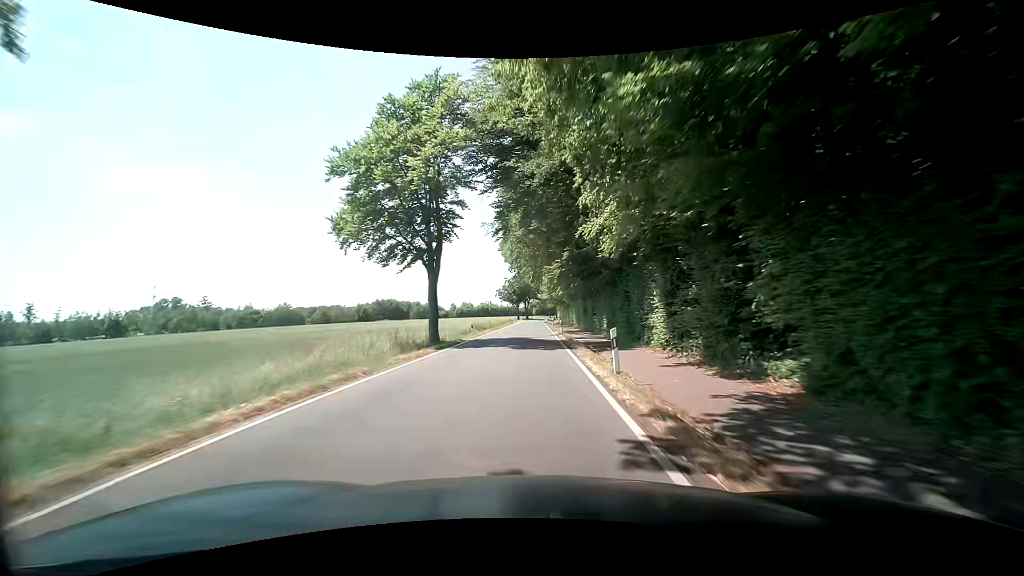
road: secondary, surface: asphalt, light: Day
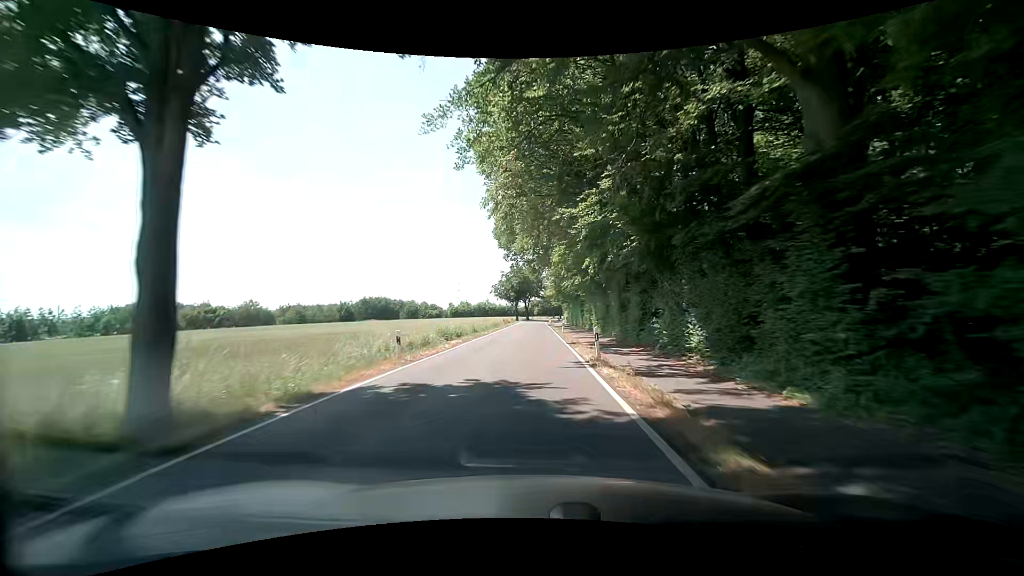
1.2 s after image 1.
(+0.4, +20.2) m; +2°
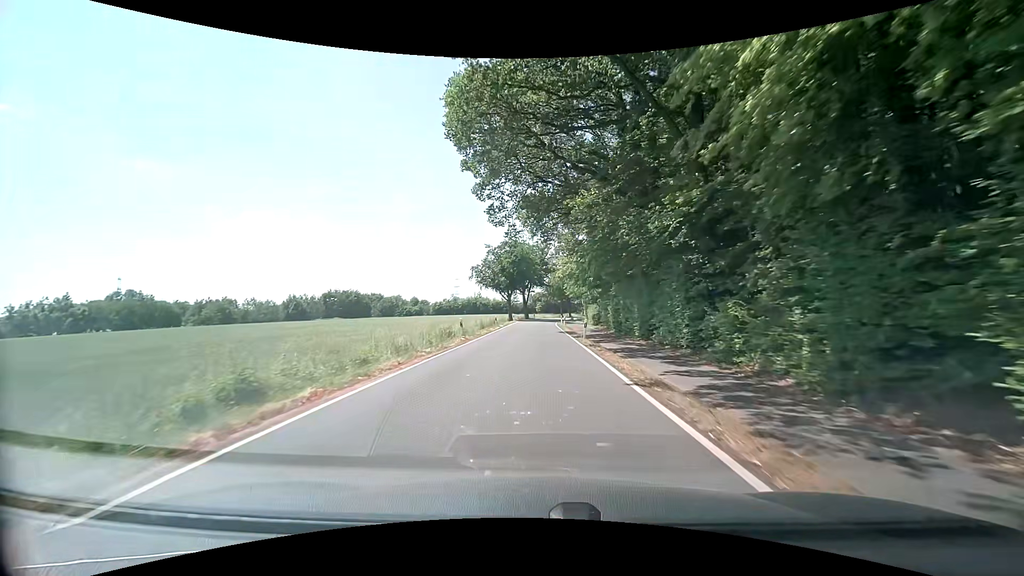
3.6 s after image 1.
(-0.6, +39.6) m; -1°
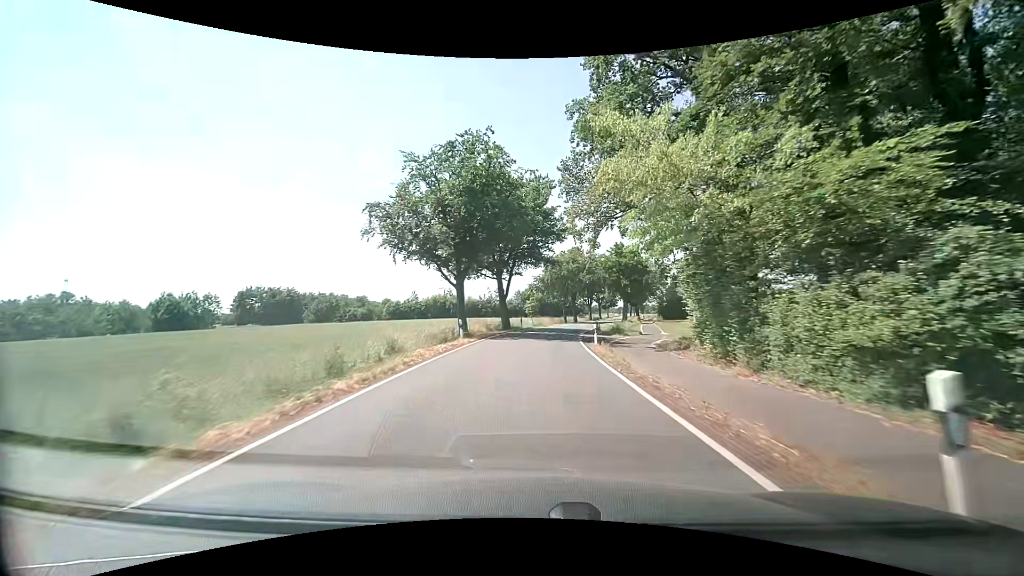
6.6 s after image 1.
(-0.1, +44.7) m; 0°
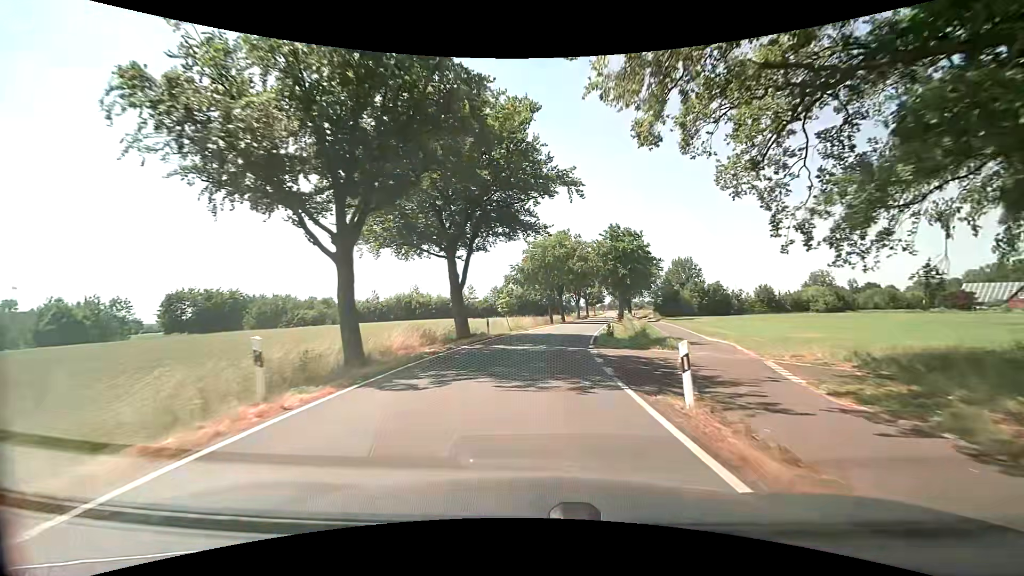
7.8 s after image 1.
(+0.5, +16.9) m; +3°
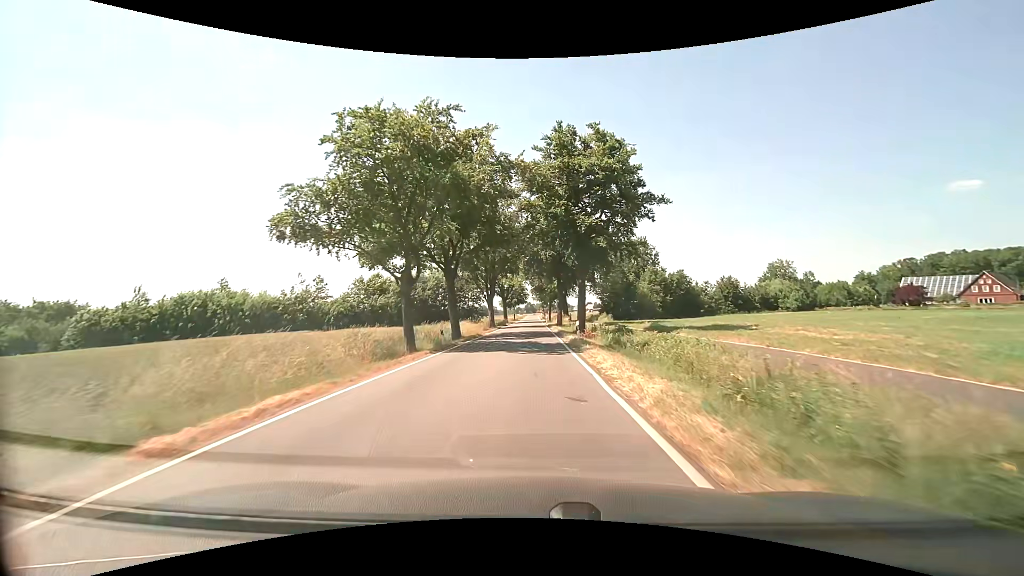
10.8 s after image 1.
(+3.7, +41.6) m; +10°
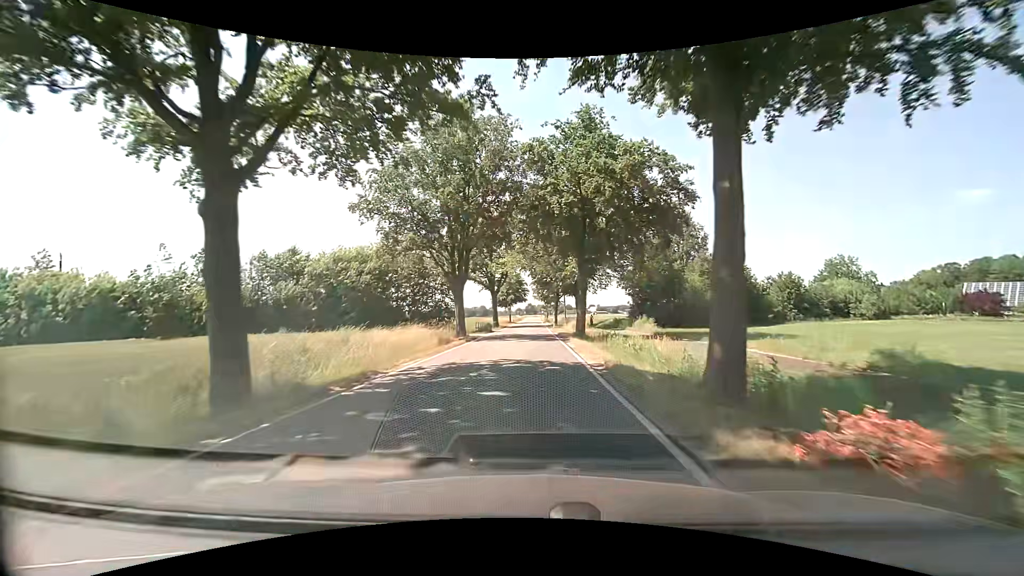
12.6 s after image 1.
(-0.1, +26.2) m; 0°
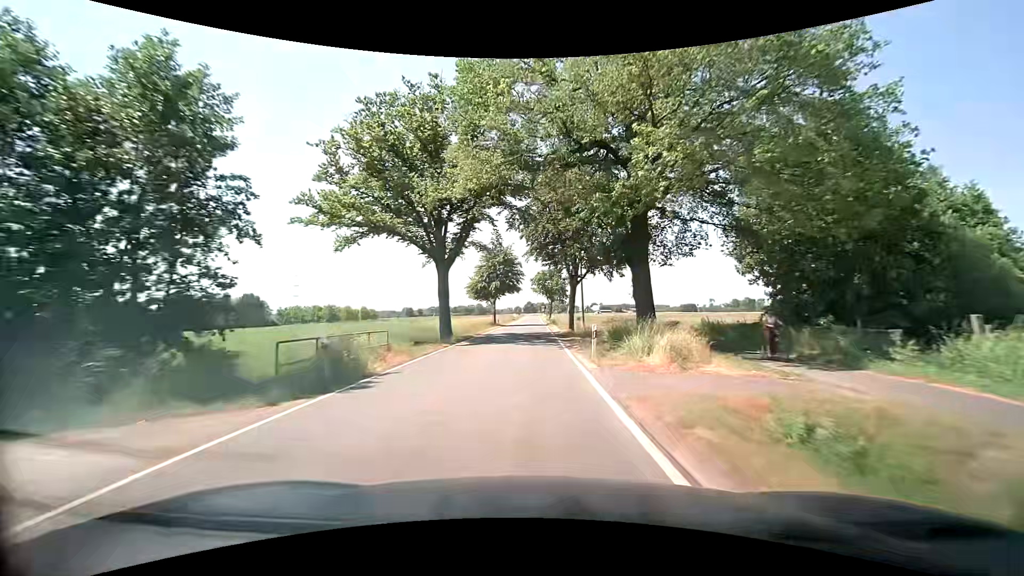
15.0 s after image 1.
(+0.3, +37.0) m; 0°
(0, +10) (0, +20) (0, +30) (0, +40) (0, +50) (0, +60) (0, +70) (0, +80) (0, +90) (0, +100) m
